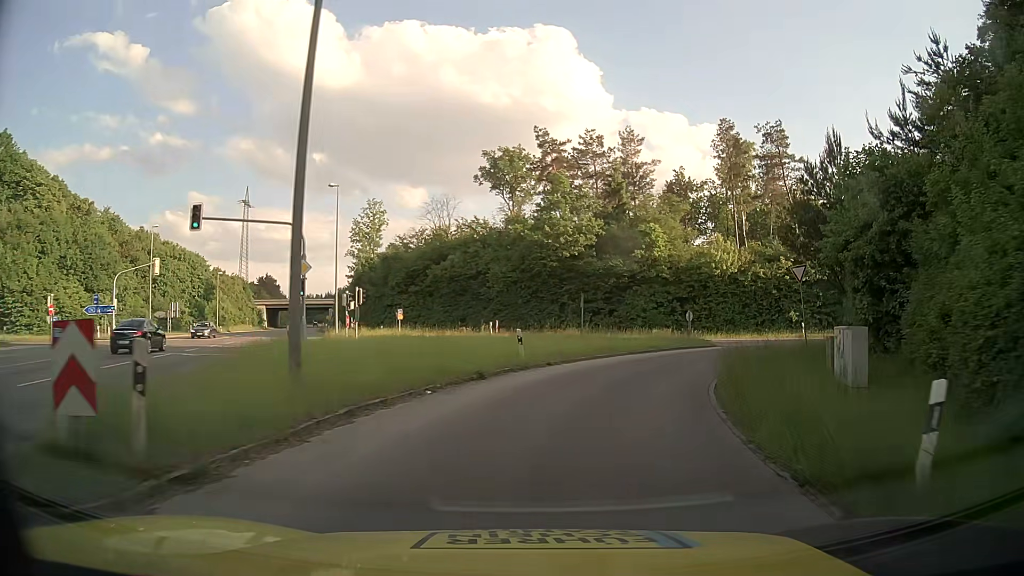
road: secondary_link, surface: asphalt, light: Day
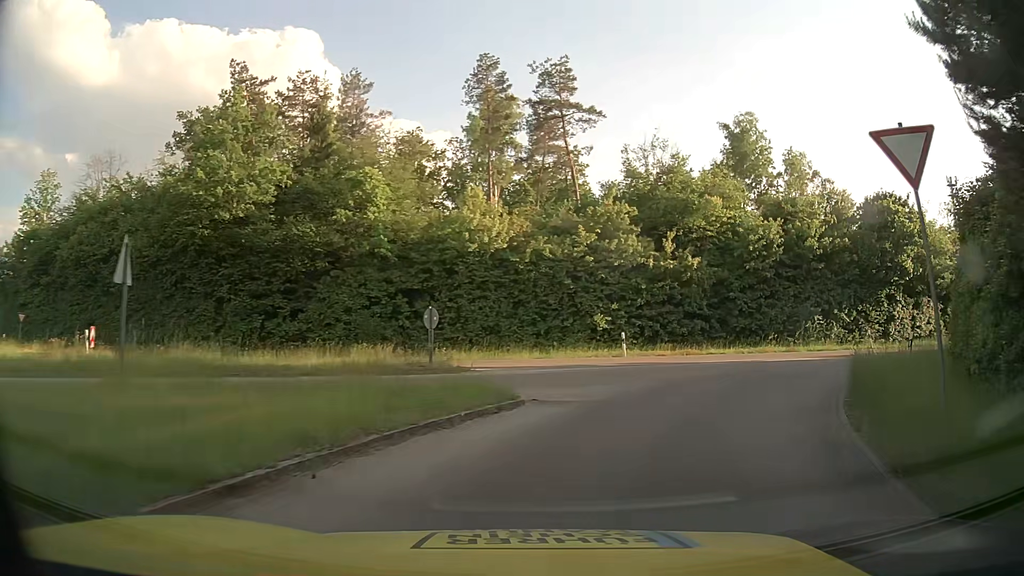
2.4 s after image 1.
(+3.8, +21.1) m; +23°
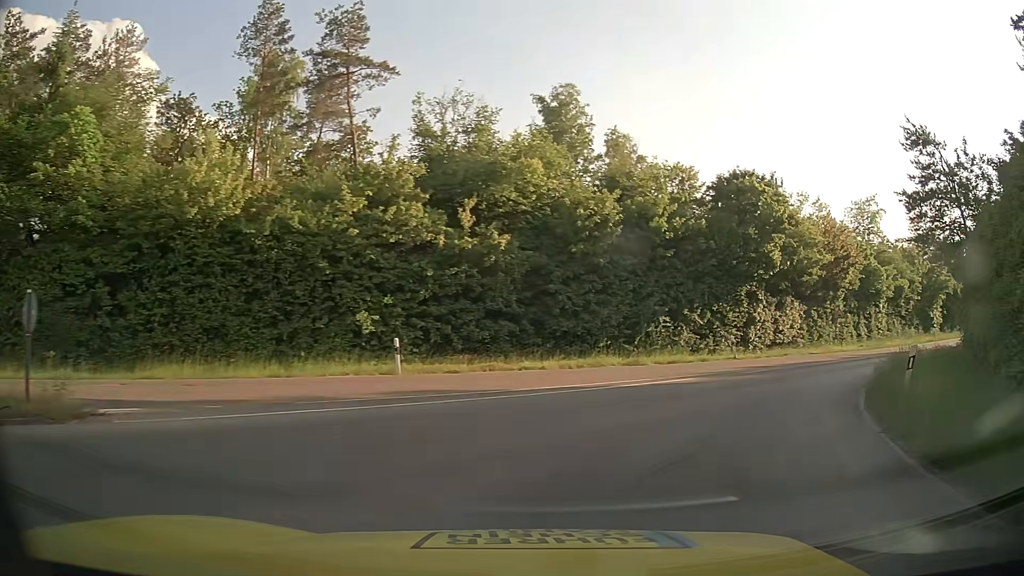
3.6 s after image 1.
(+1.3, +9.8) m; +18°
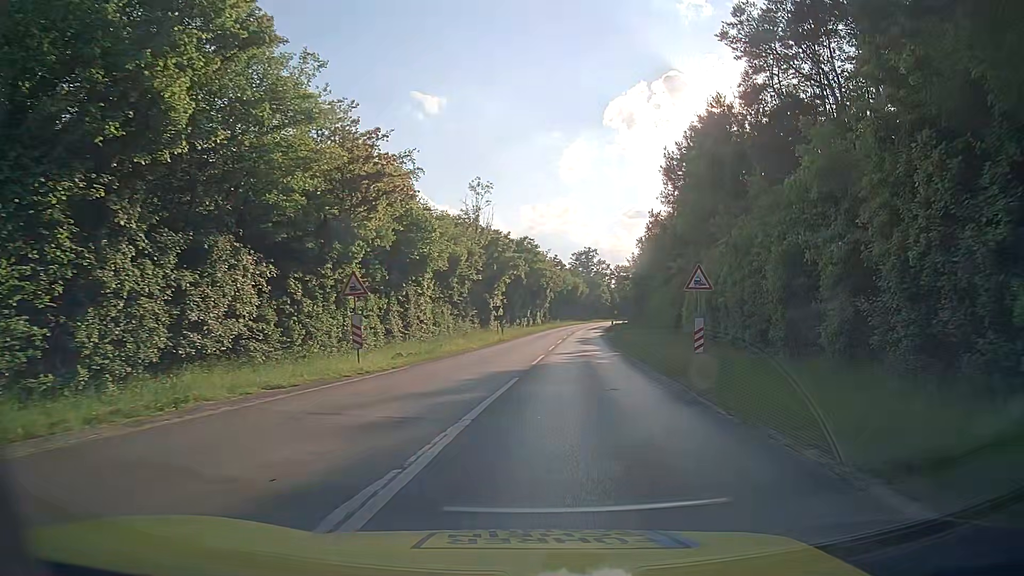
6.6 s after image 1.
(+10.5, +24.0) m; +41°
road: tertiary
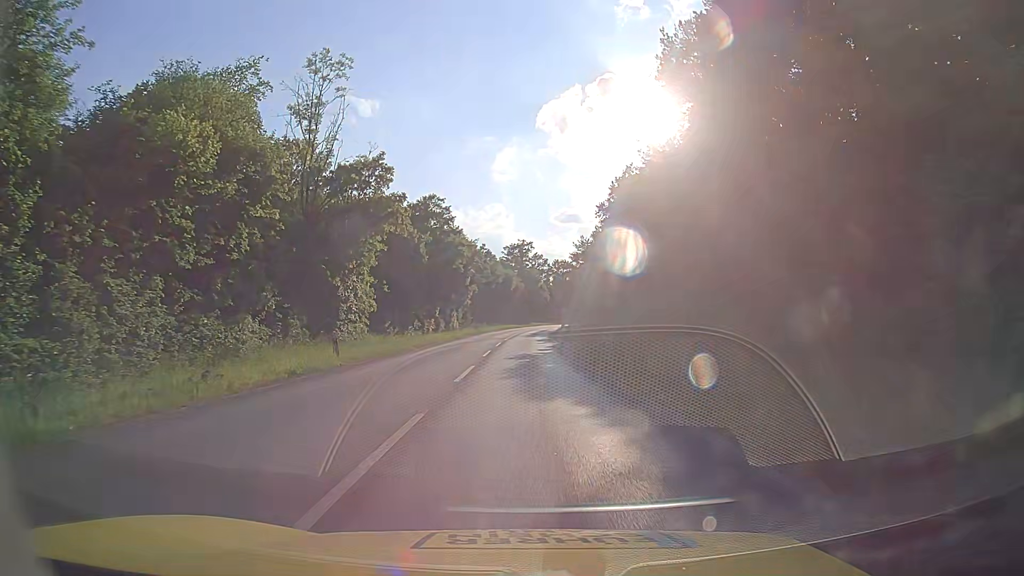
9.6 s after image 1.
(+2.4, +31.6) m; +6°
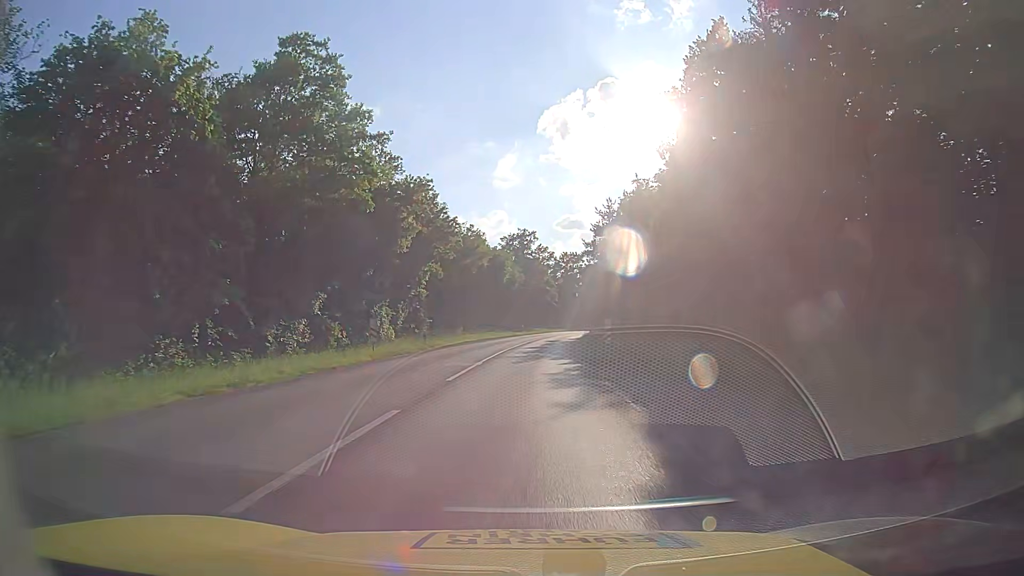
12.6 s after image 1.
(+0.4, +36.0) m; 0°
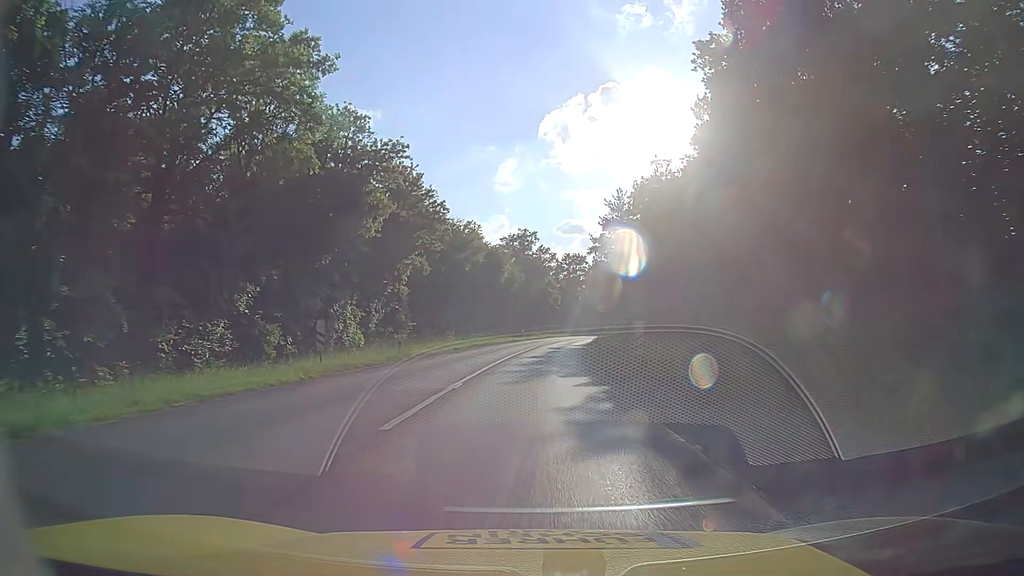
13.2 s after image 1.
(0.0, +7.6) m; 0°
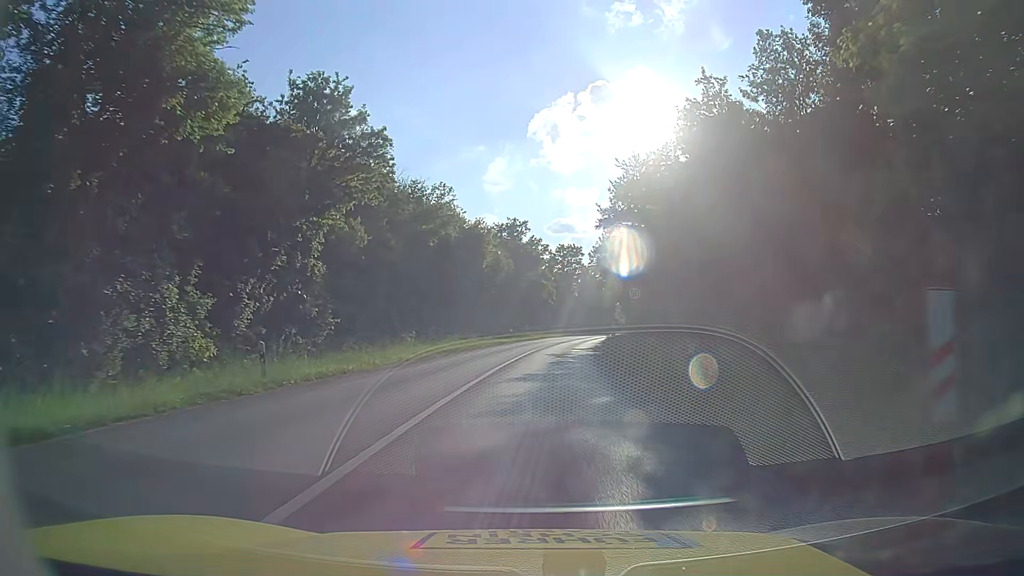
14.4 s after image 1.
(+0.1, +15.2) m; +1°
(0, +10) (+1, +20) (+1, +30) (+2, +40) (+3, +50) (+5, +60) (+6, +70) (+8, +80) (+10, +89) (+12, +99) m
